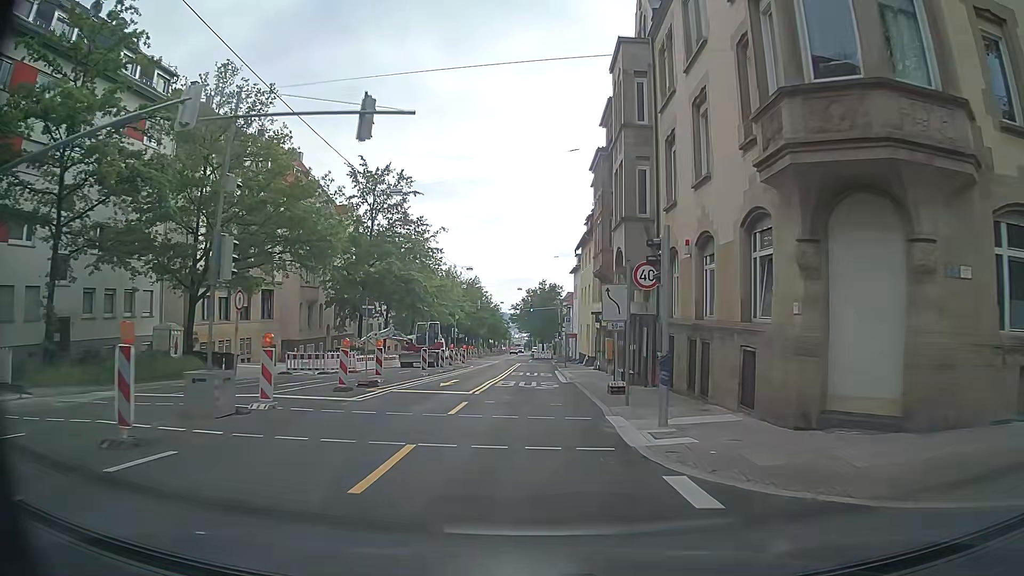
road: secondary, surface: asphalt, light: Day
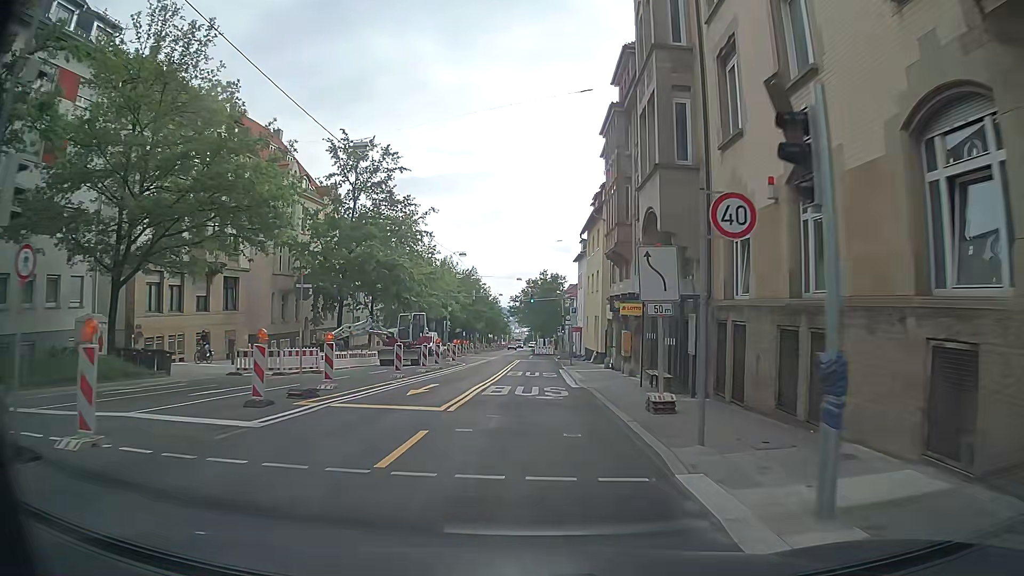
(0.0, +6.4) m; 0°
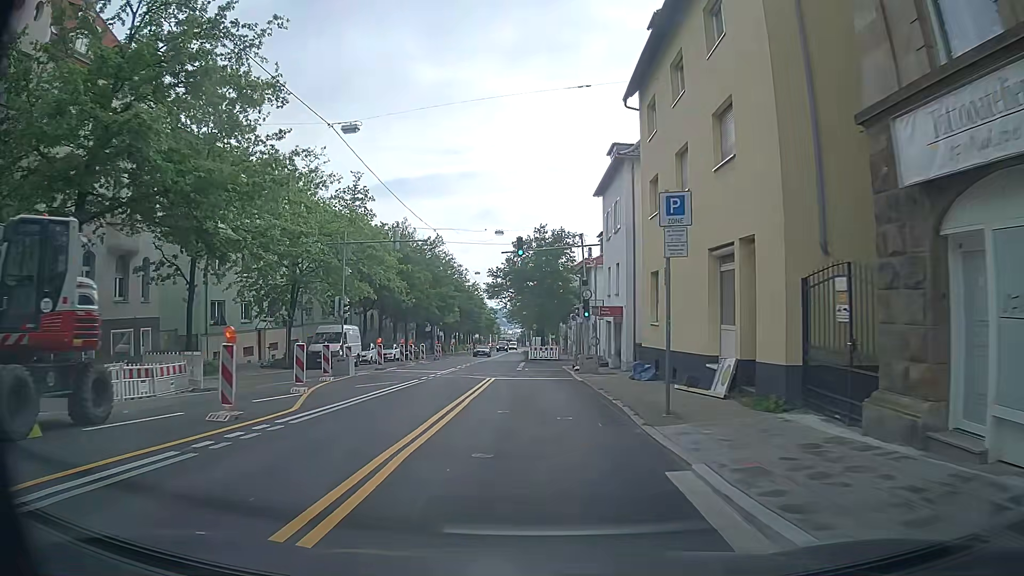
(+0.2, +32.0) m; +1°
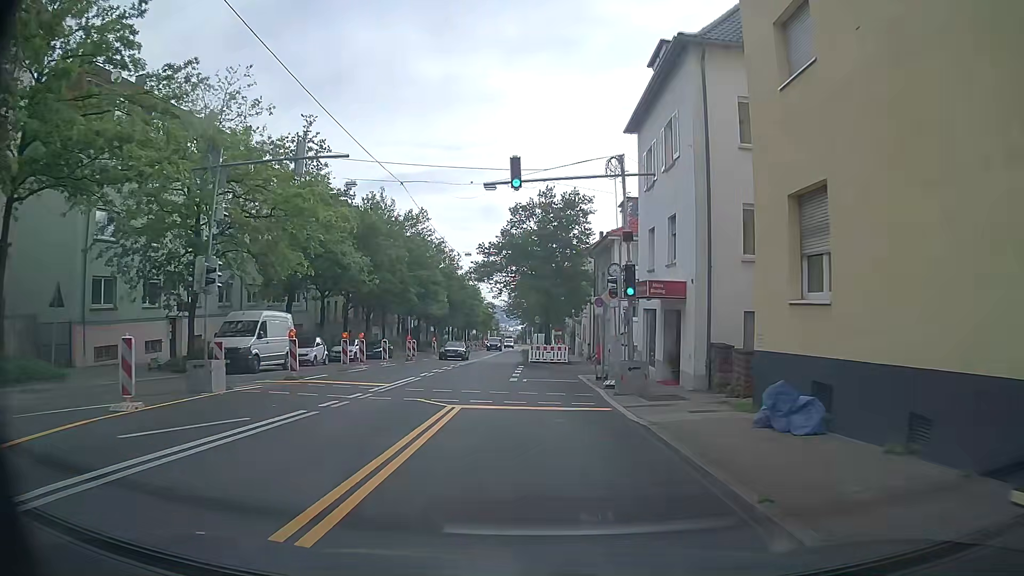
(0.0, +12.6) m; -1°
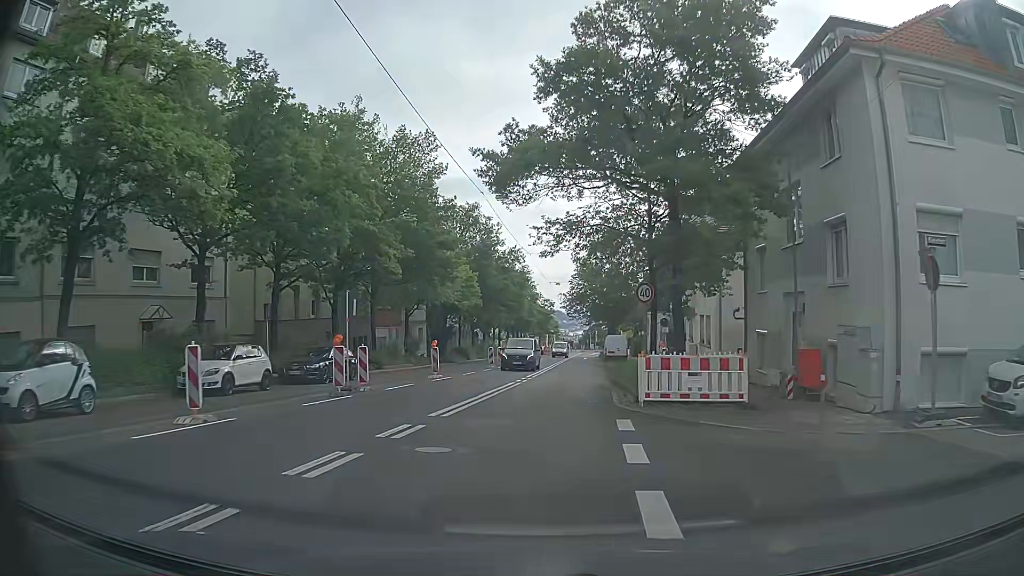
(-0.5, +24.8) m; -5°
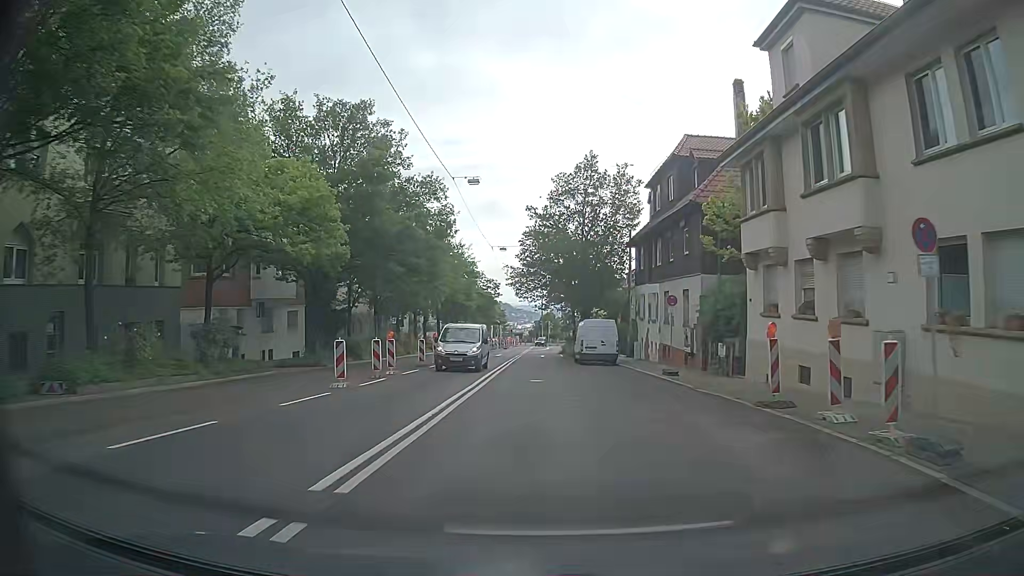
(+1.5, +24.8) m; +6°
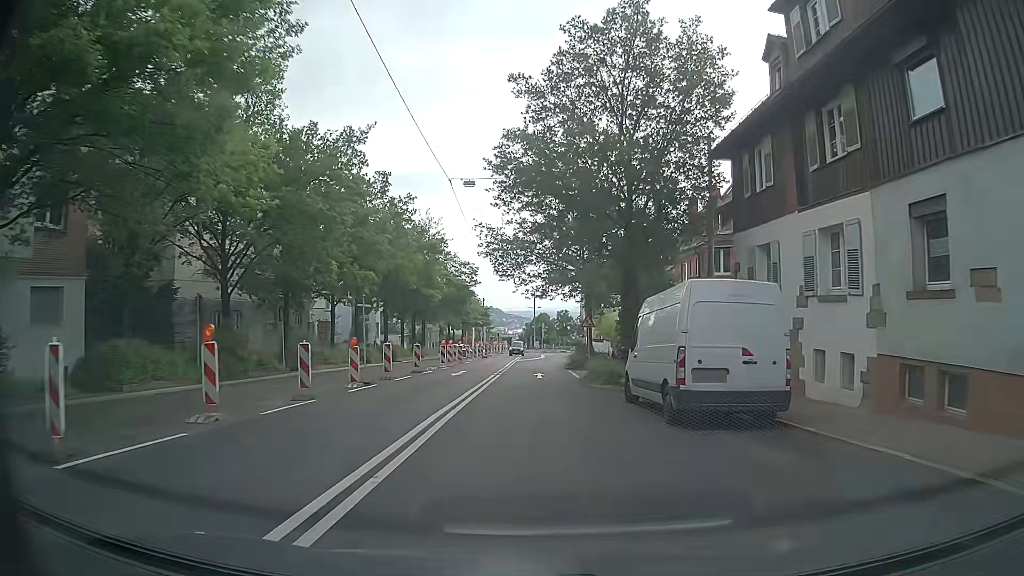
(-0.2, +25.2) m; 0°
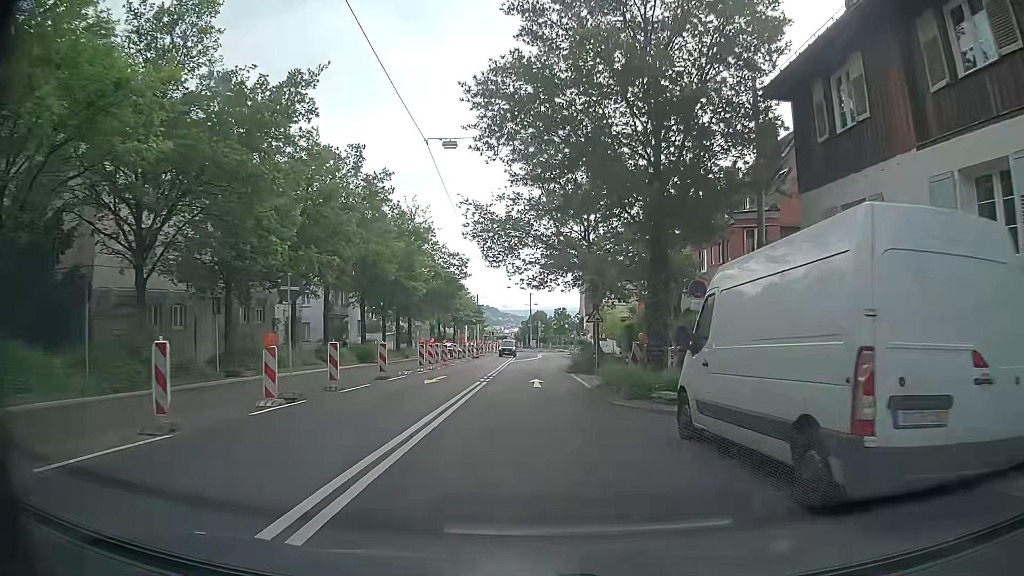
(0.0, +6.3) m; +1°
(0, +10) (0, +20) (0, +30) (0, +40) (+1, +50) (+1, +60) (+1, +70) (+2, +80) (+2, +90) (+2, +100) m
